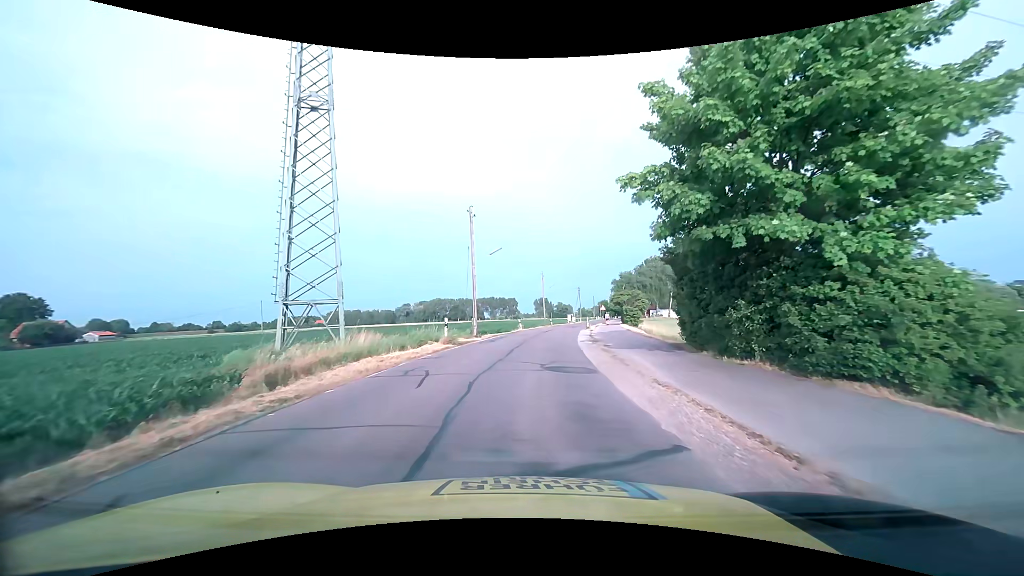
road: tertiary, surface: asphalt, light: Day
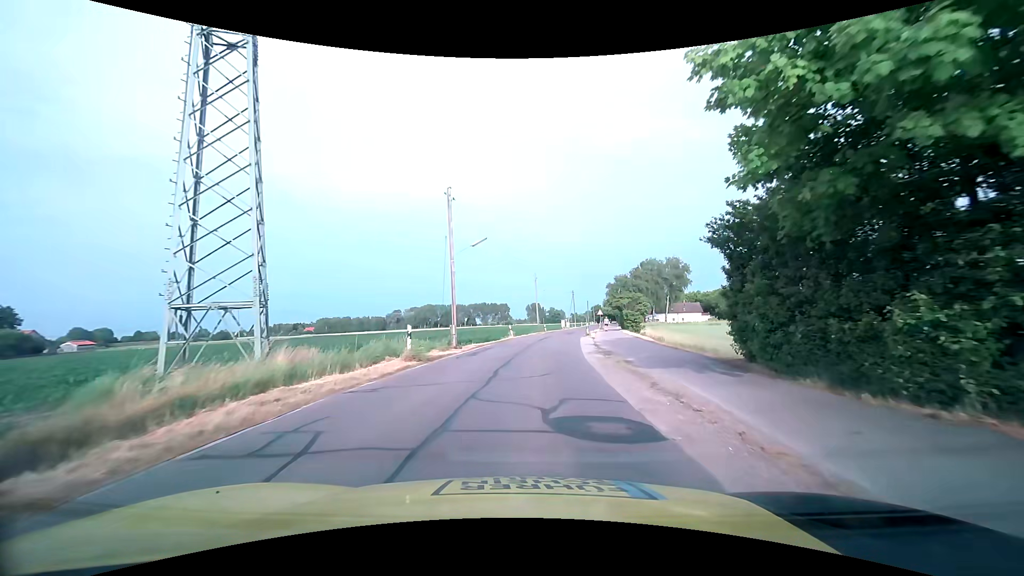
(+0.1, +5.9) m; +2°
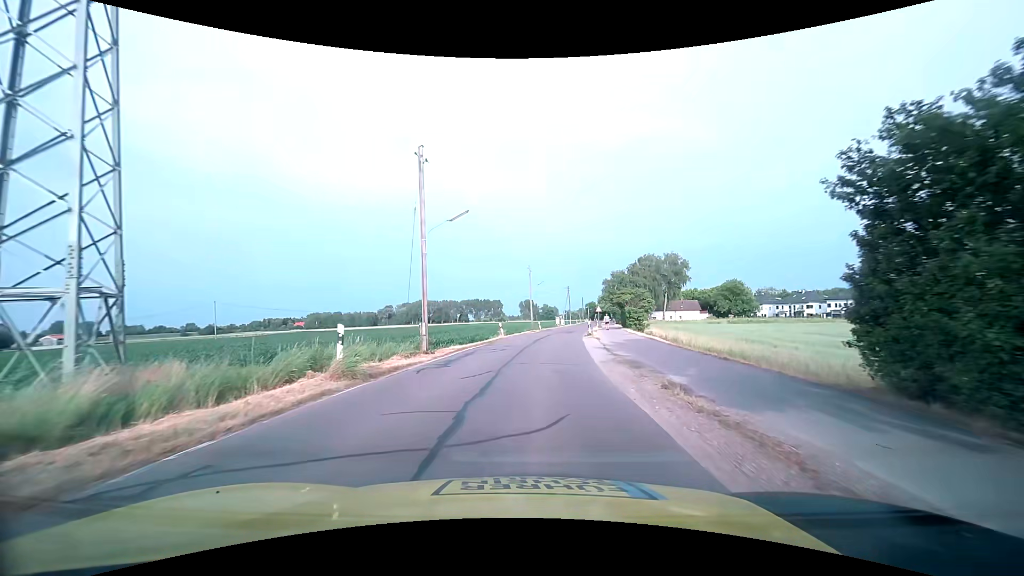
(-0.1, +5.9) m; 0°
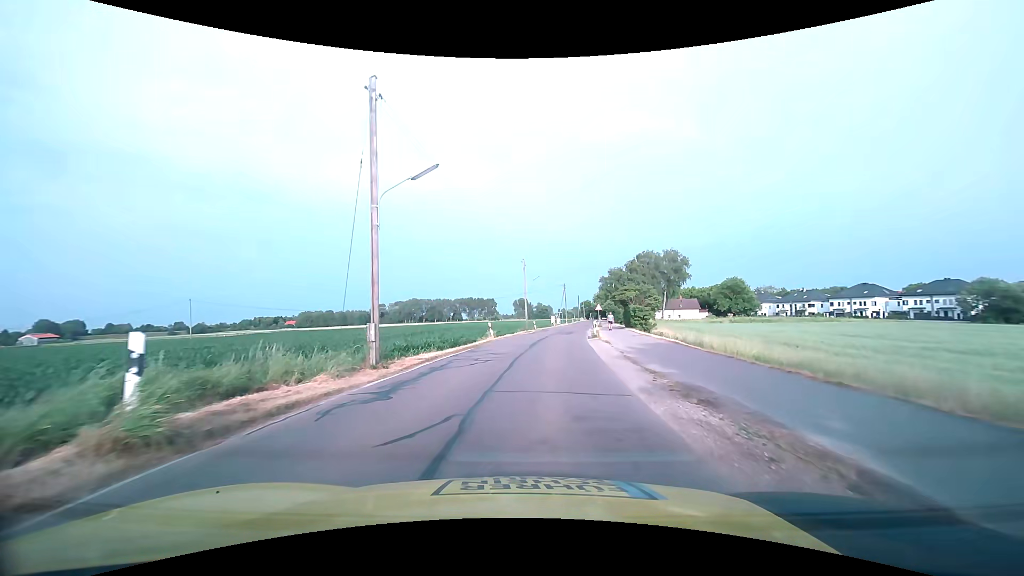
(+0.1, +5.8) m; +1°
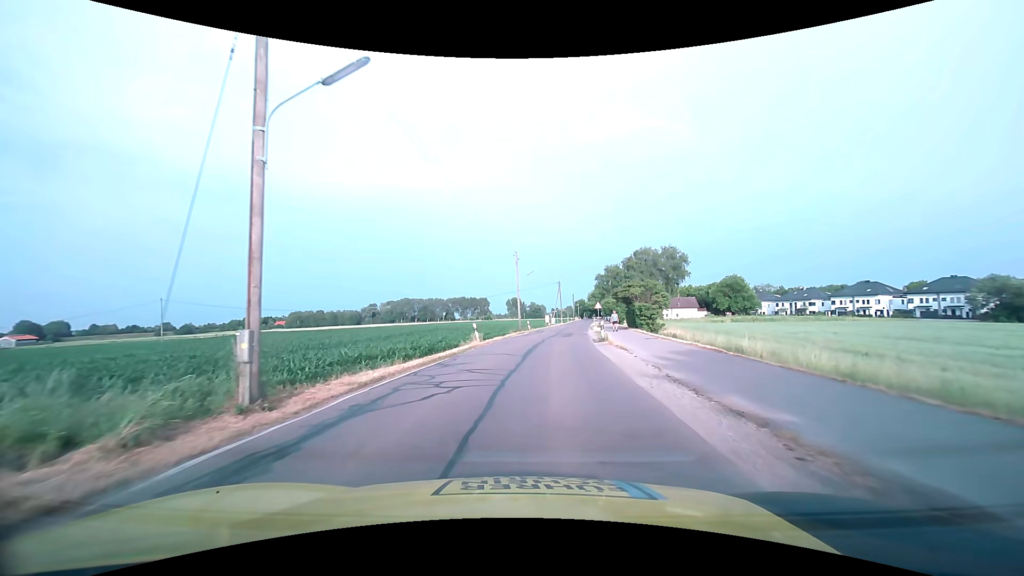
(0.0, +5.8) m; +1°
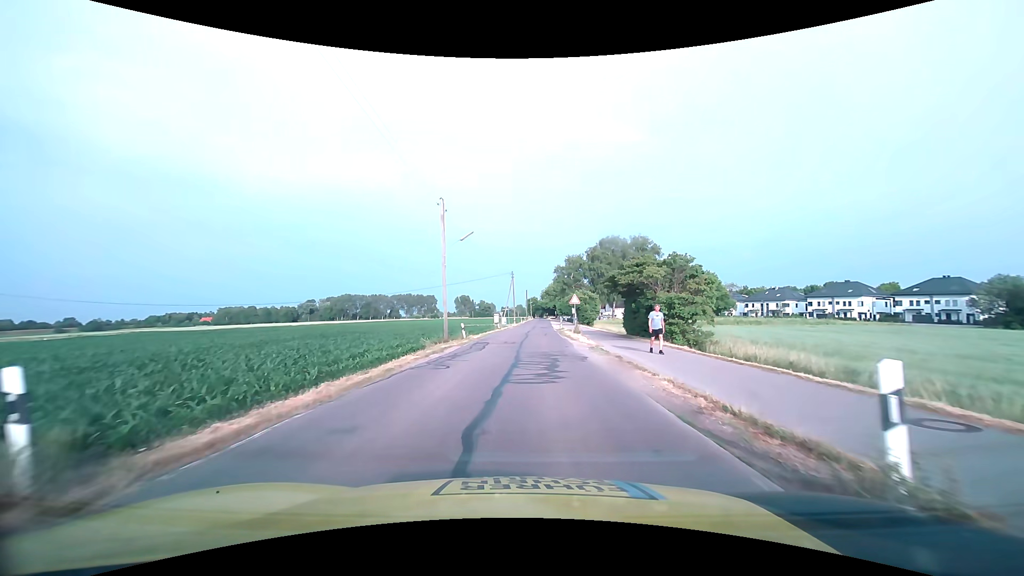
(+1.0, +22.9) m; +6°
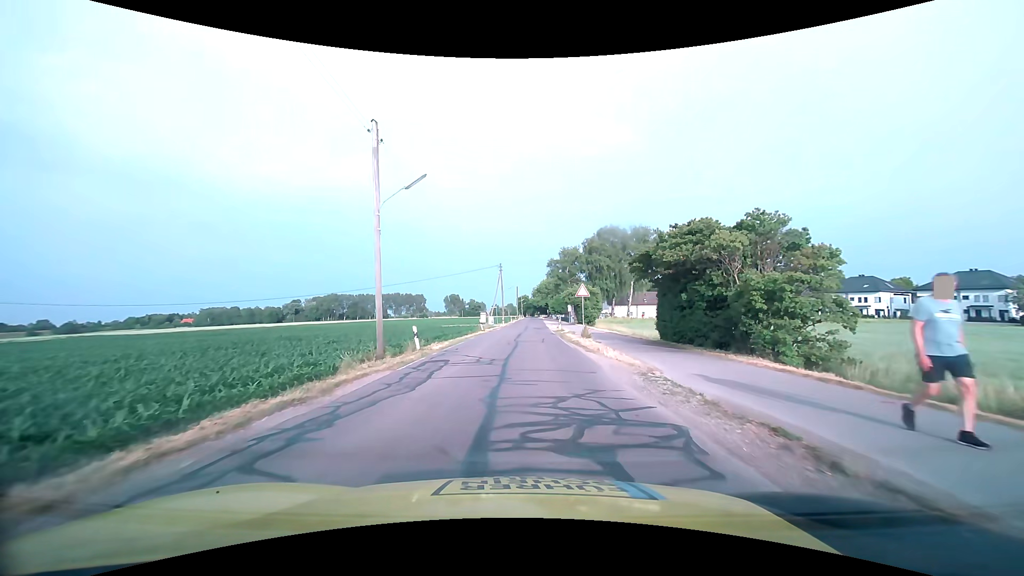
(+0.1, +11.2) m; +1°
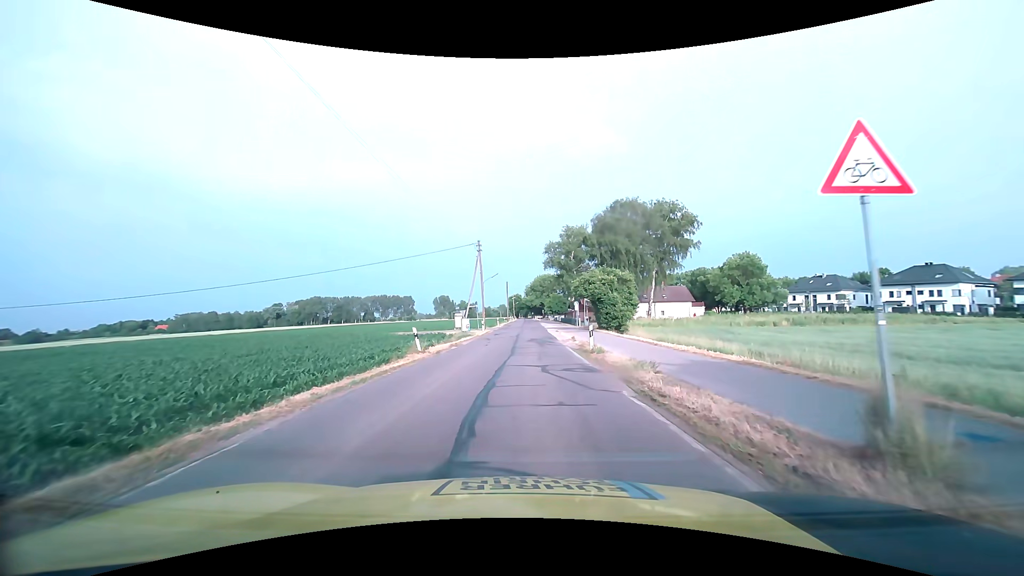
(+0.3, +24.8) m; +1°
(0, +10) (0, +20) (0, +30) (0, +40) (0, +50) (0, +60) (0, +70) (0, +80) (0, +90) (0, +100) m
